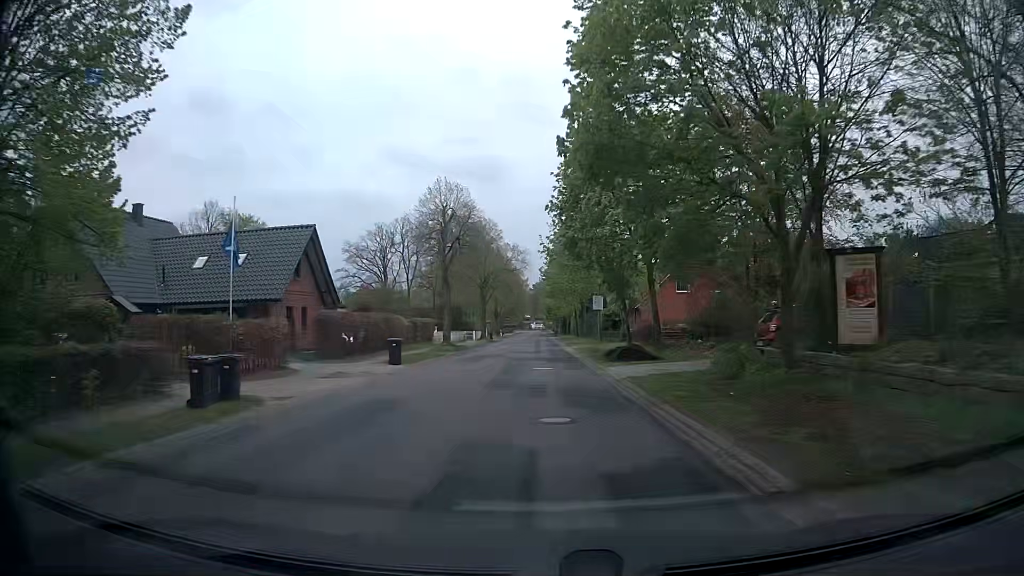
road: secondary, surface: asphalt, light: Day
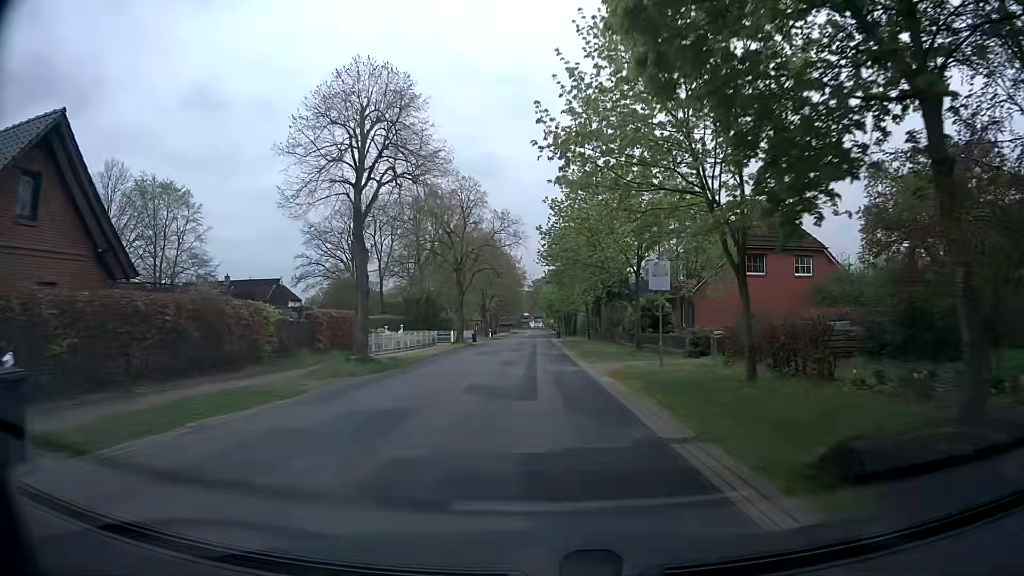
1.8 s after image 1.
(-0.1, +22.0) m; 0°
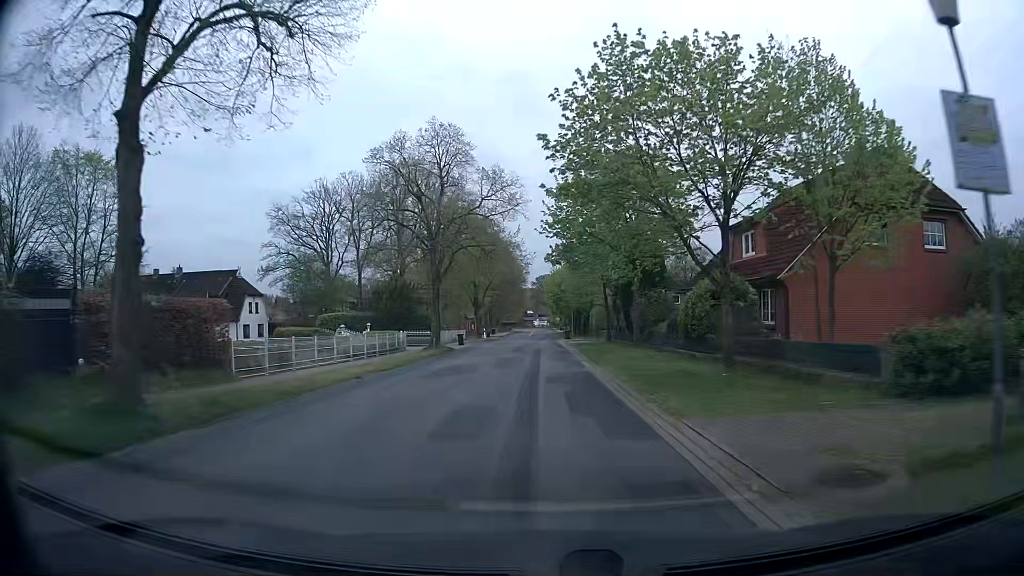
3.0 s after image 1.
(0.0, +15.1) m; -1°
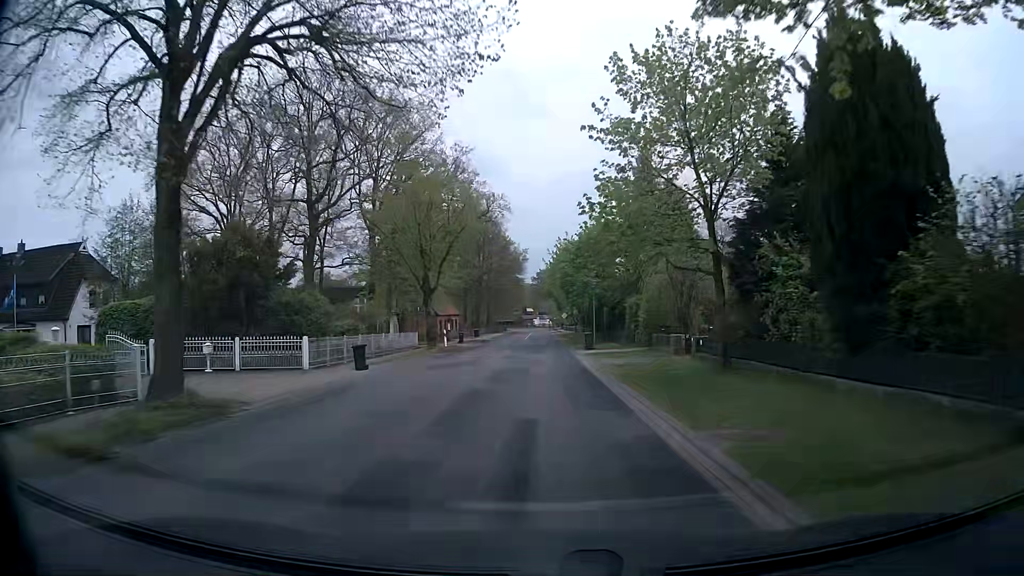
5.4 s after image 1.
(+0.2, +30.5) m; 0°
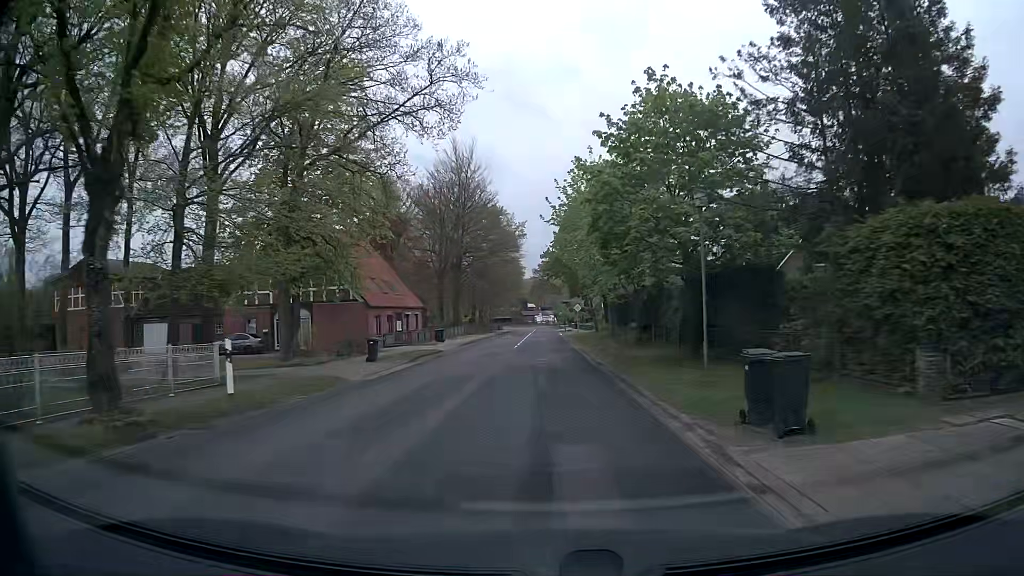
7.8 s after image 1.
(0.0, +30.7) m; 0°
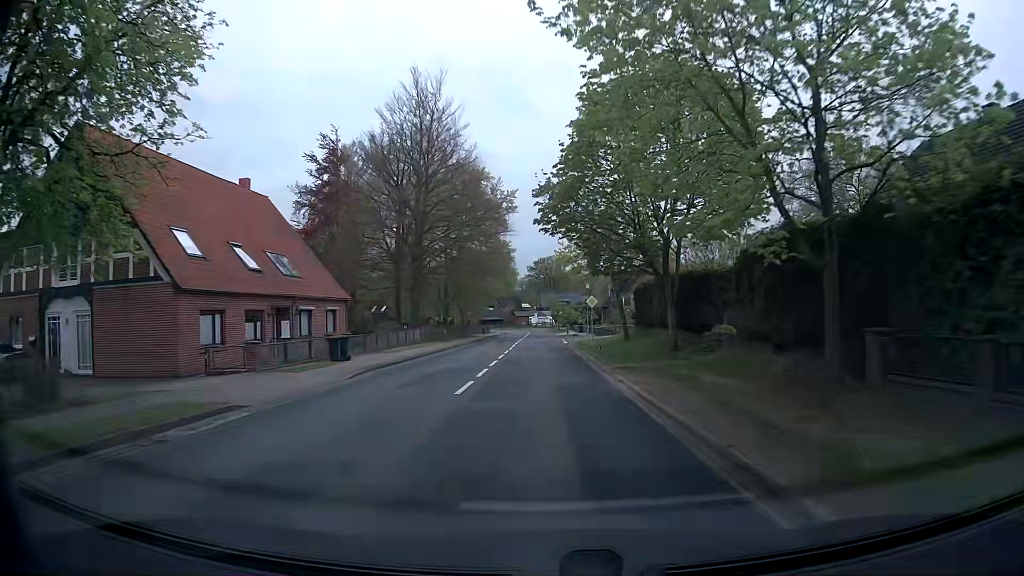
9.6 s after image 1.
(+0.1, +23.9) m; +1°
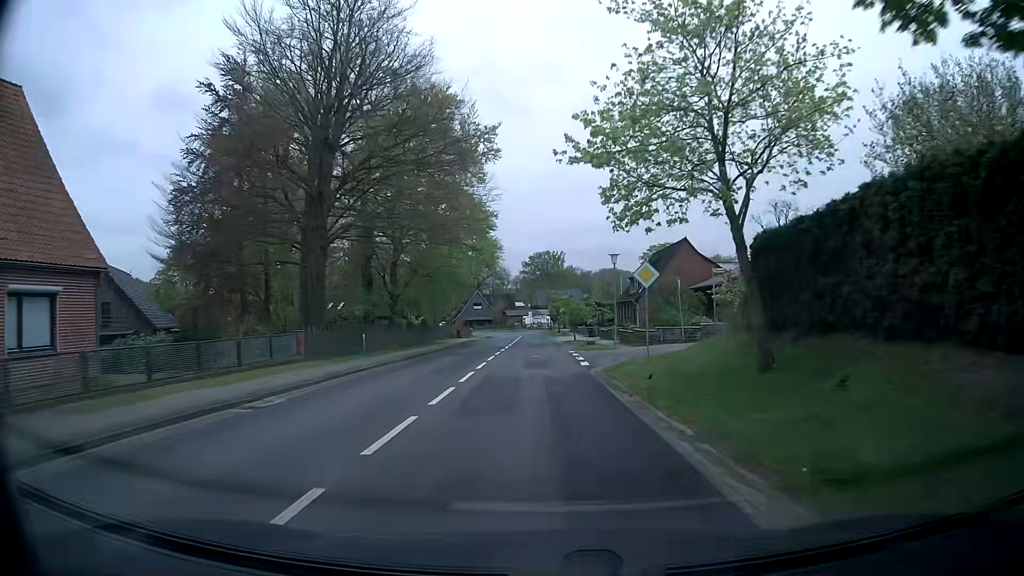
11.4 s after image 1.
(0.0, +23.8) m; 0°
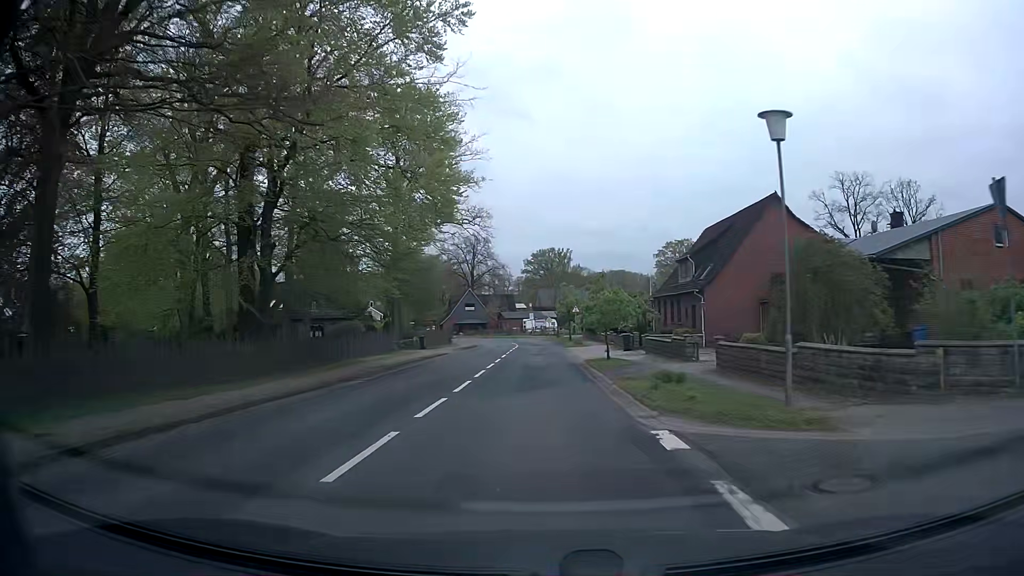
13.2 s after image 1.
(+0.1, +23.4) m; 0°
(0, +10) (0, +20) (0, +30) (0, +40) (0, +50) (0, +60) (0, +70) (-2, +80) (-5, +89) (-10, +98) m
